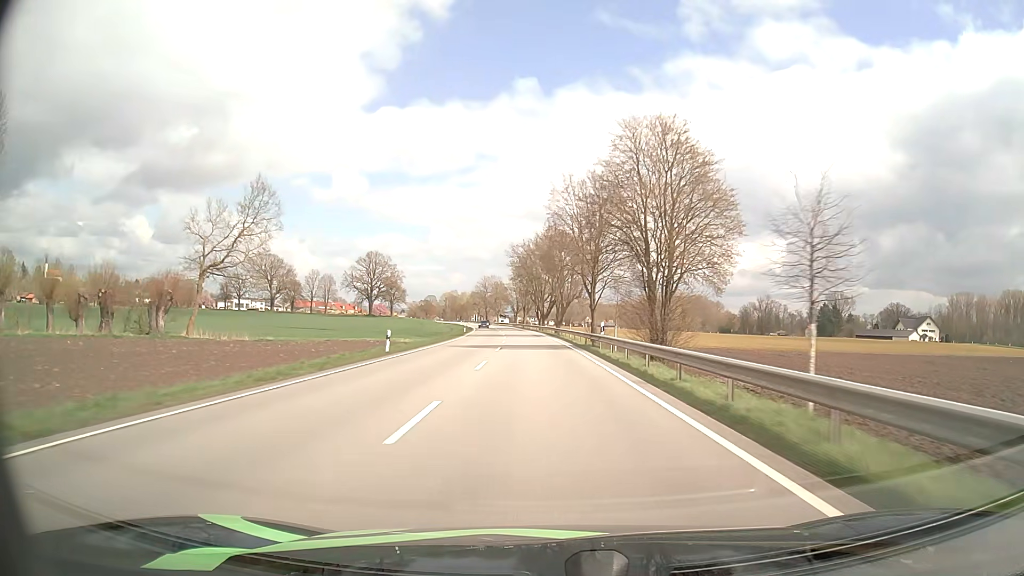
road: primary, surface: asphalt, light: Day
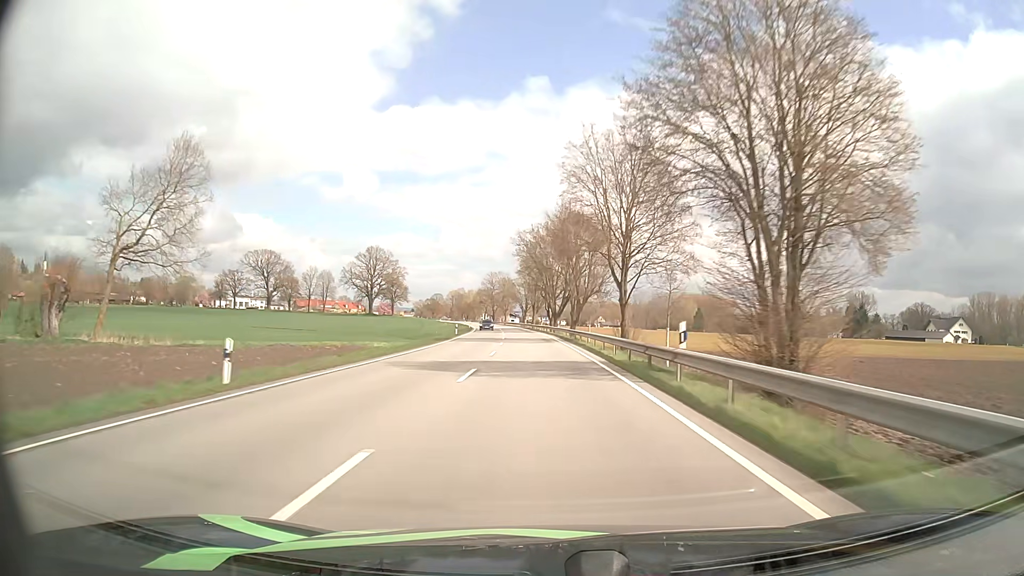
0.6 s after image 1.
(-0.1, +16.3) m; -1°
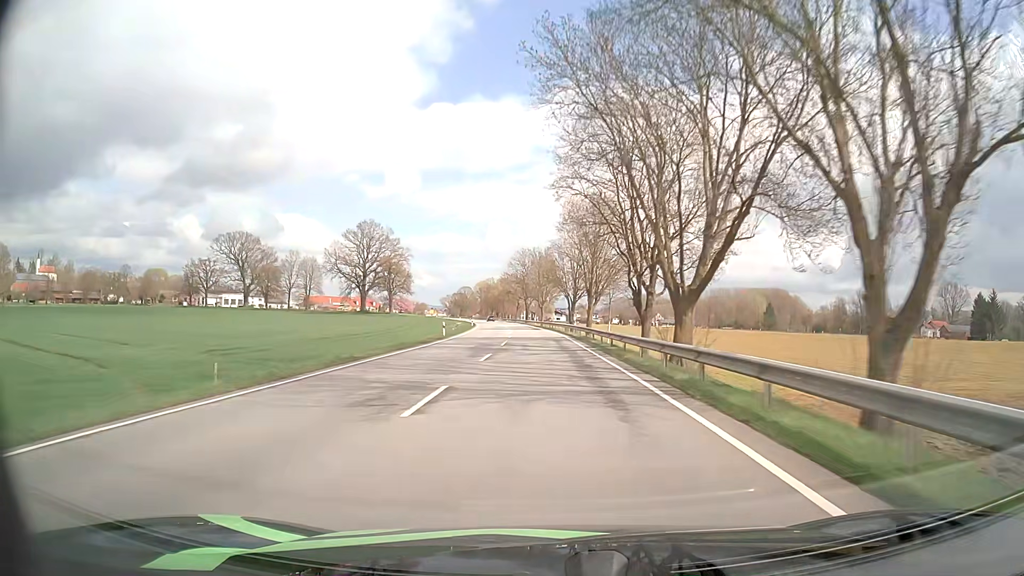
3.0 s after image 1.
(-2.2, +65.0) m; -4°
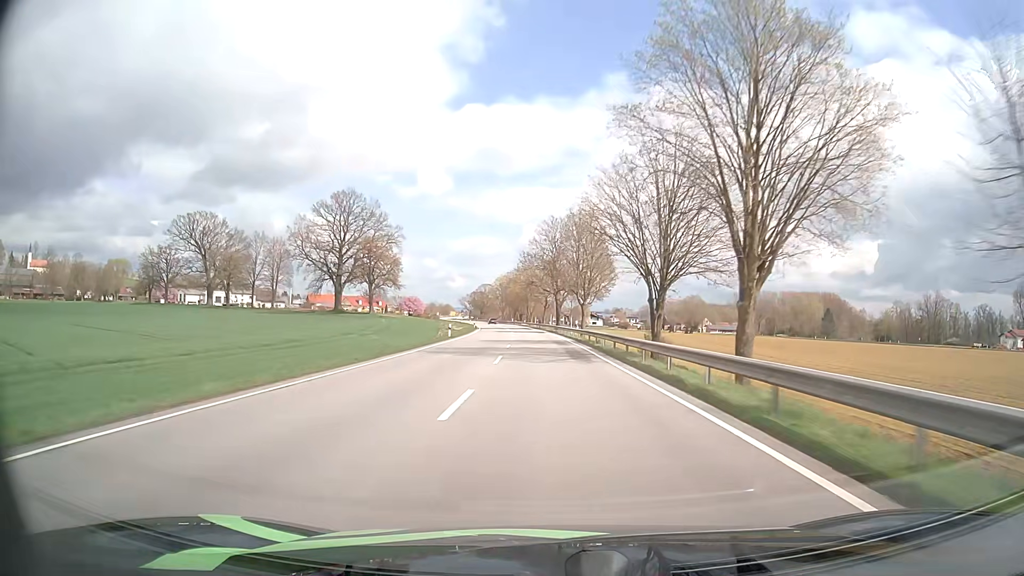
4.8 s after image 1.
(-1.2, +48.0) m; -3°
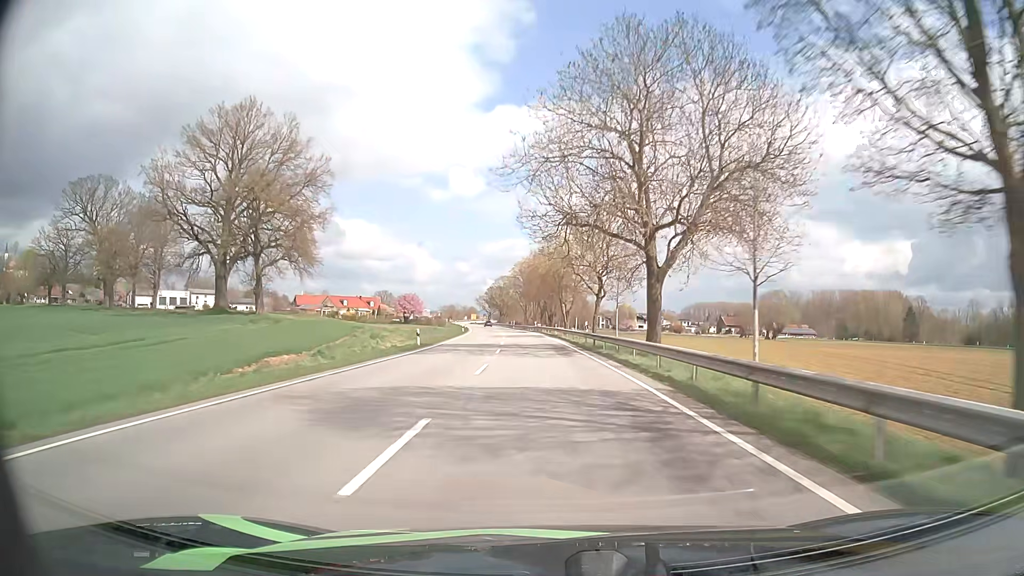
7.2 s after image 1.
(-1.8, +63.3) m; -3°
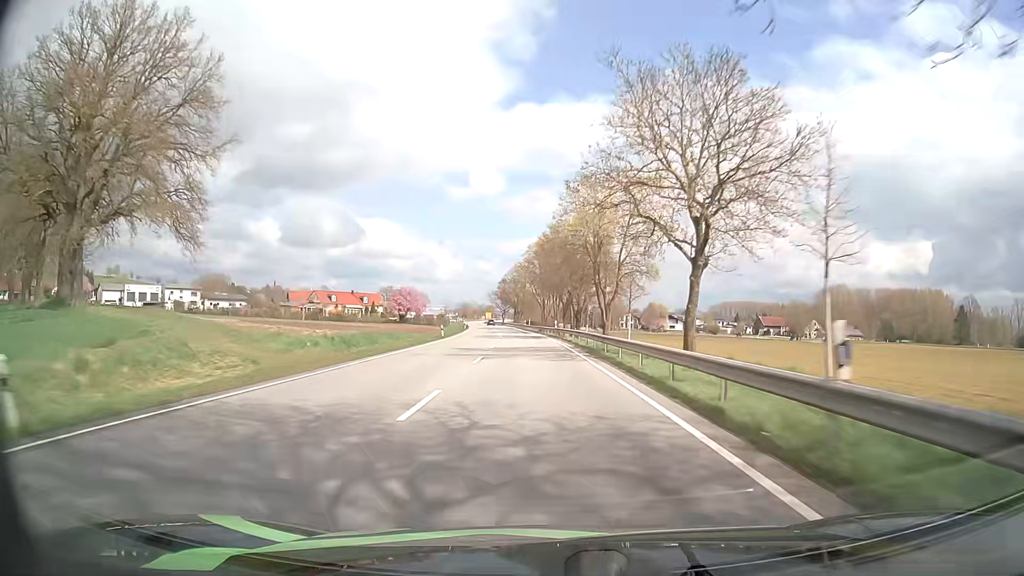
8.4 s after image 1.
(-0.5, +31.8) m; -1°
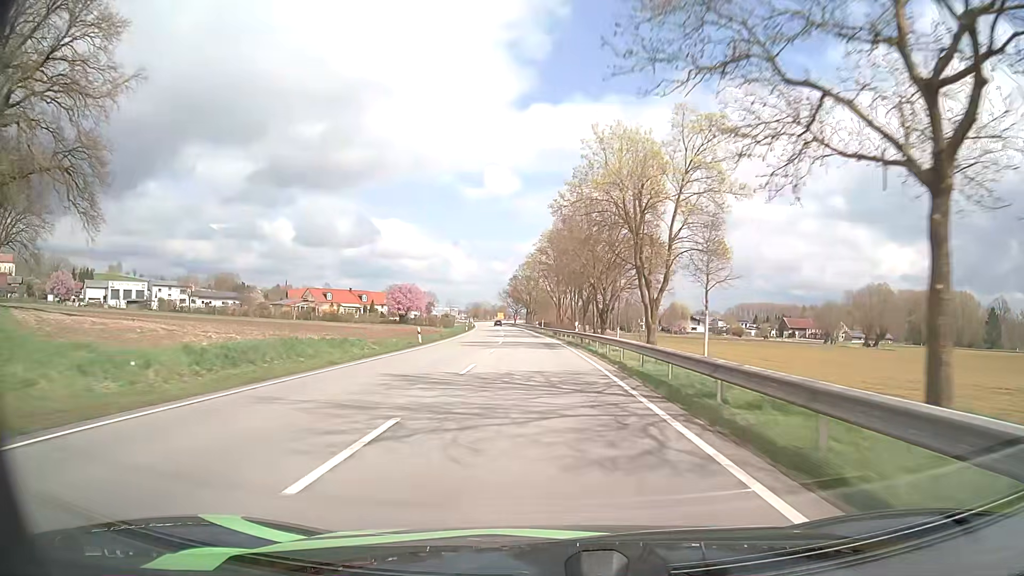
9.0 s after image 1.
(-0.2, +15.9) m; -2°
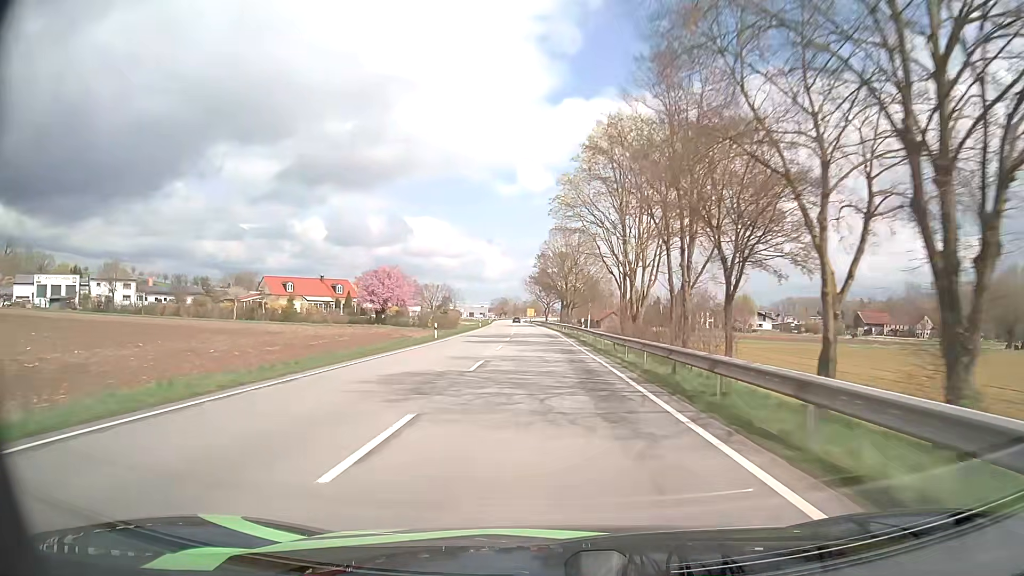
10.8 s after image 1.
(-1.3, +47.3) m; -3°
(0, +10) (0, +20) (-1, +30) (-1, +40) (-1, +50) (-2, +60) (-2, +70) (-3, +80) (-3, +90) (-4, +100) m
